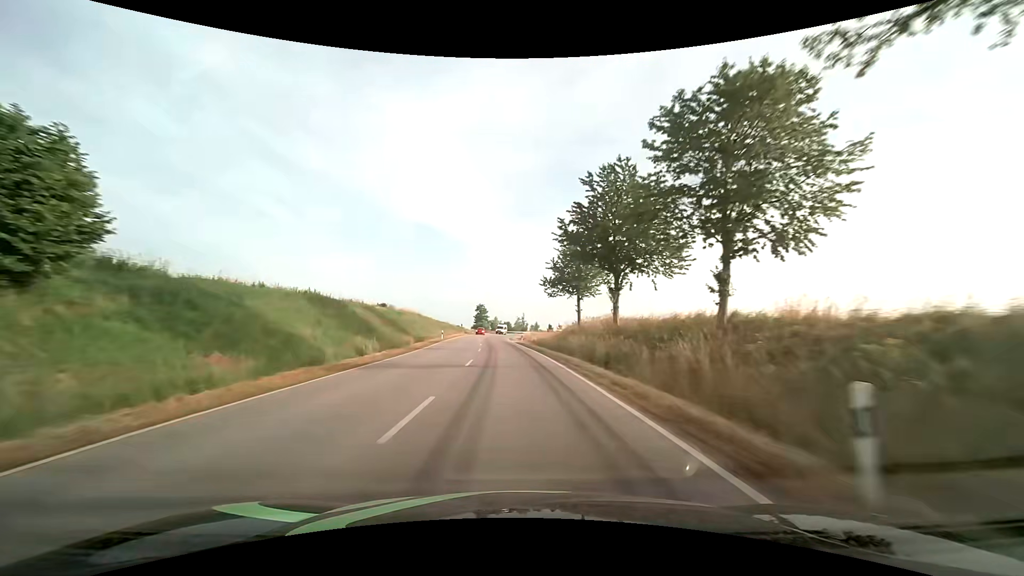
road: secondary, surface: asphalt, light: Day
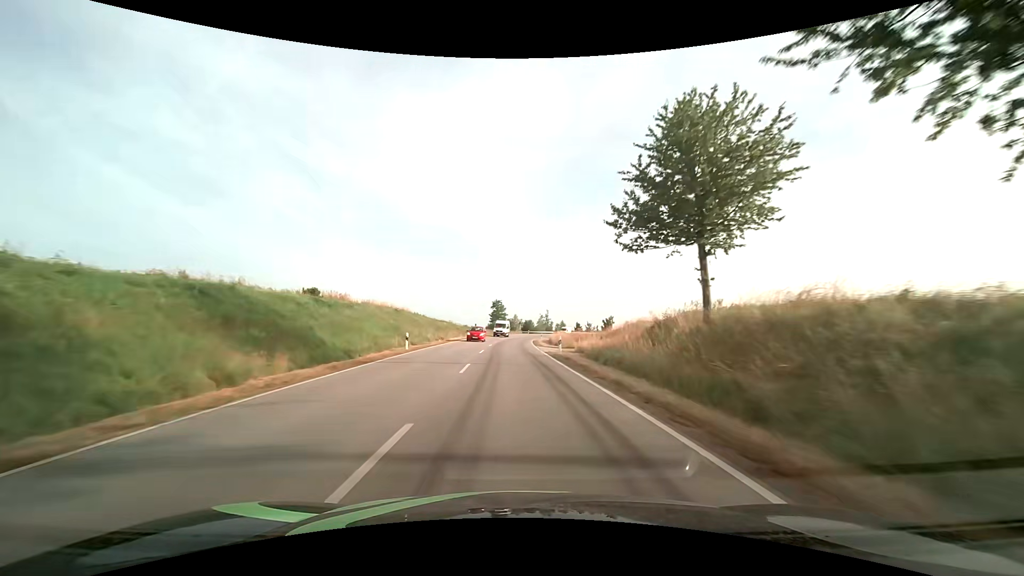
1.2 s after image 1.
(-0.8, +27.1) m; -3°
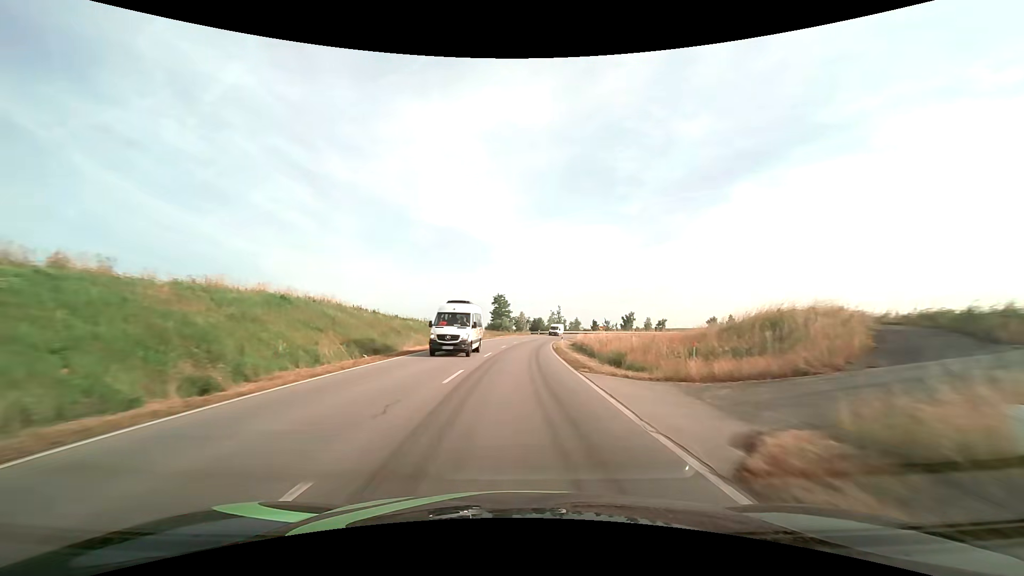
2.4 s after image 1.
(-0.2, +26.7) m; -1°
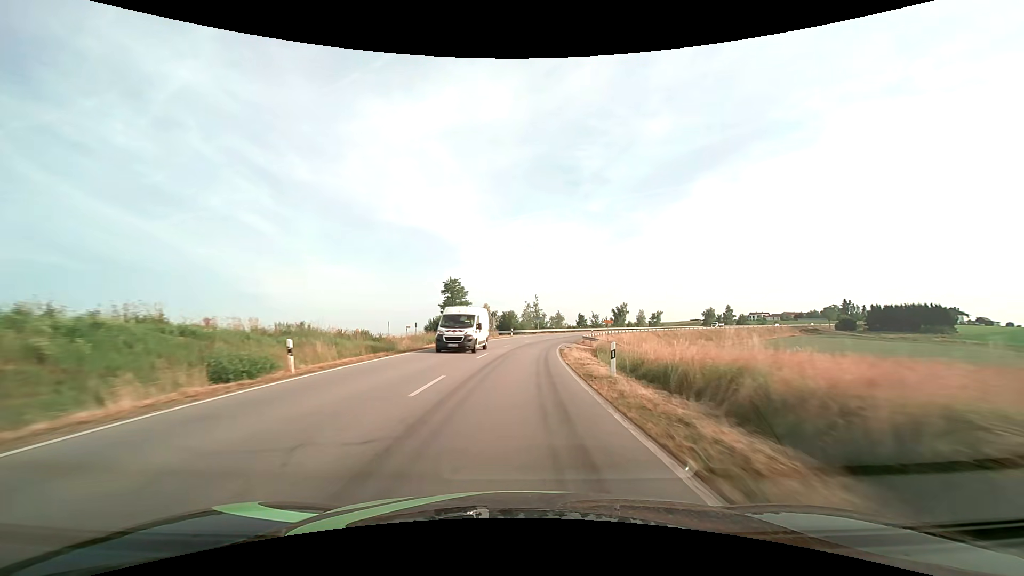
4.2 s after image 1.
(+0.9, +38.8) m; +4°
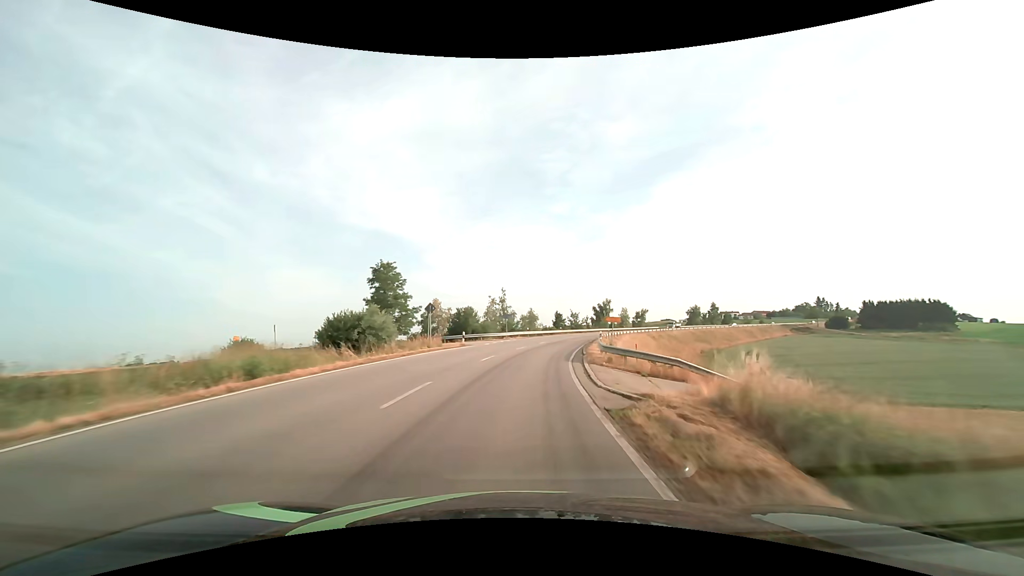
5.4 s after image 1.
(+0.7, +25.0) m; +4°
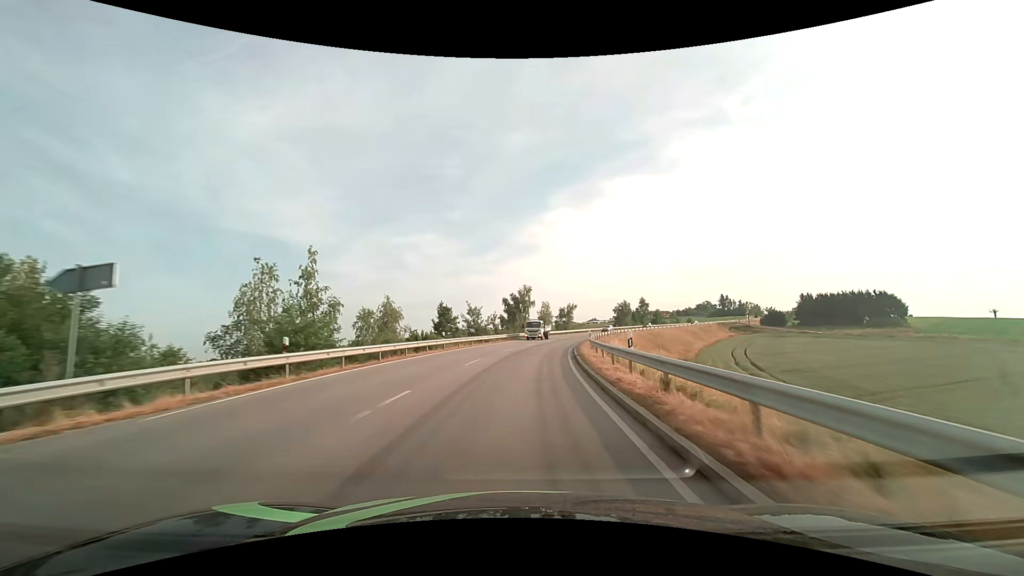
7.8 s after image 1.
(+5.0, +48.5) m; +12°
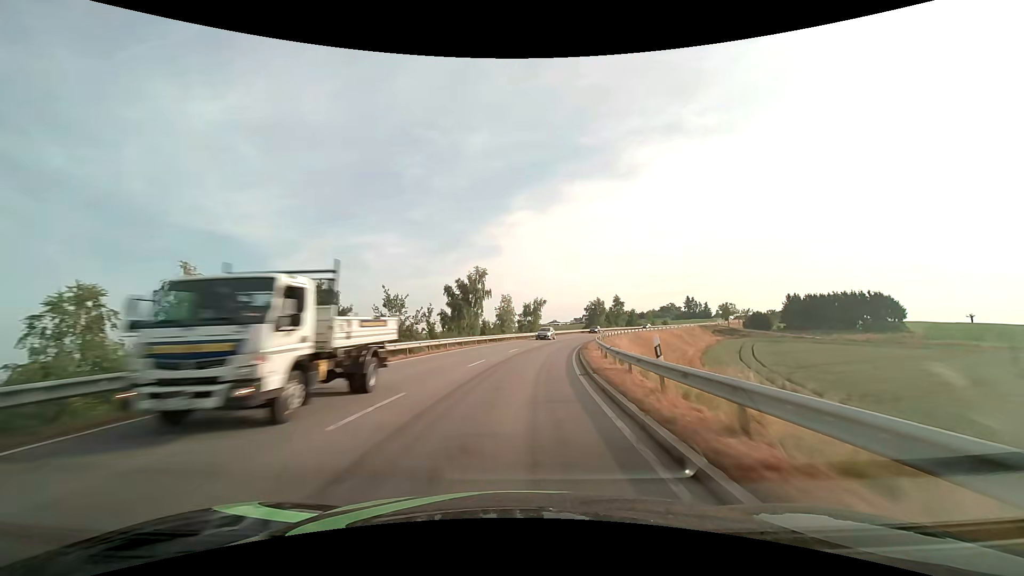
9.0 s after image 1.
(+1.1, +24.1) m; +5°
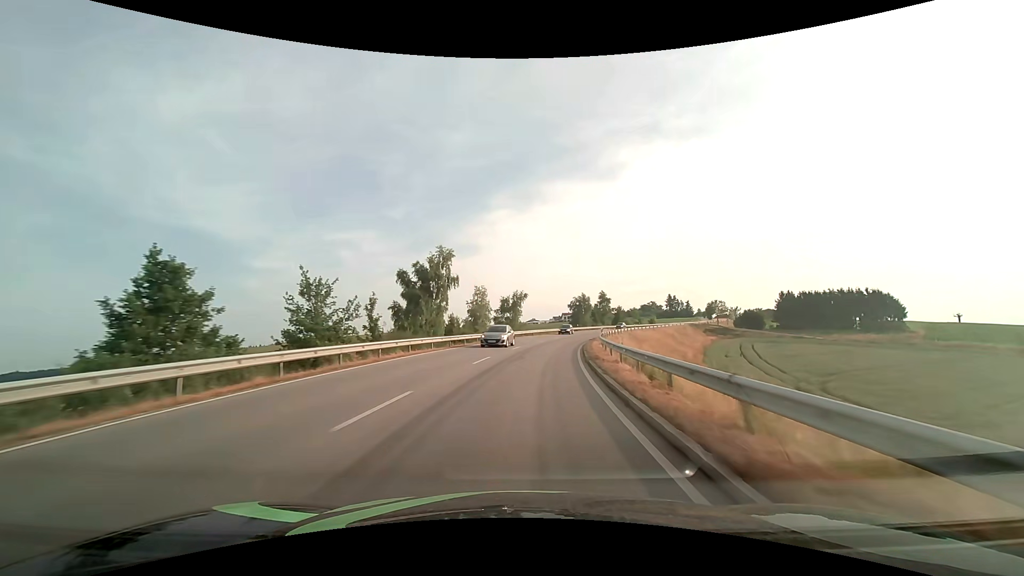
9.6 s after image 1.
(+0.2, +12.1) m; +2°
(0, +10) (+1, +20) (+2, +30) (+3, +40) (+5, +50) (+8, +59) (+10, +69) (+13, +79) (+17, +88) (+21, +97) m
